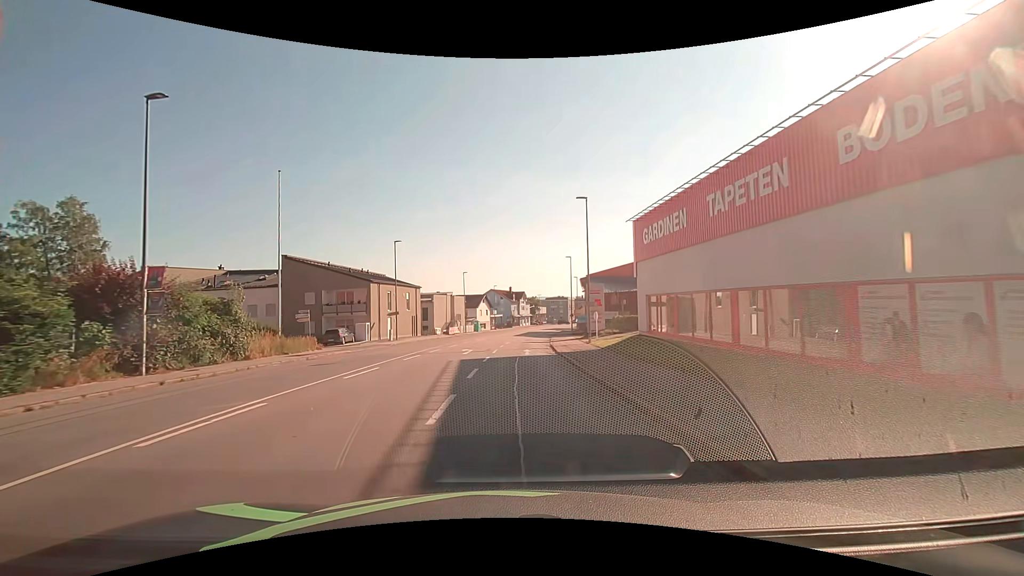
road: tertiary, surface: asphalt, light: Day
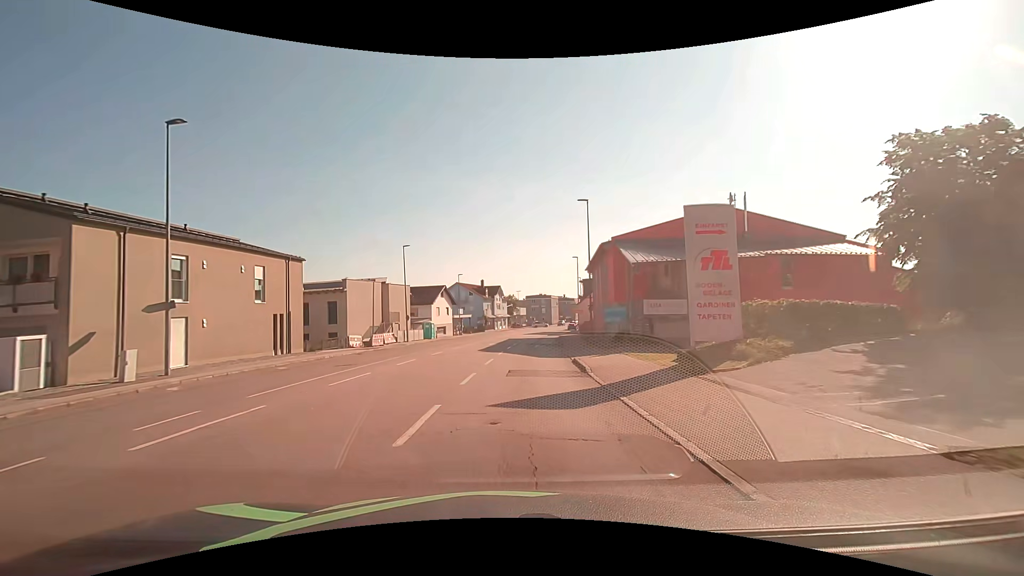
(+0.5, +31.3) m; +2°
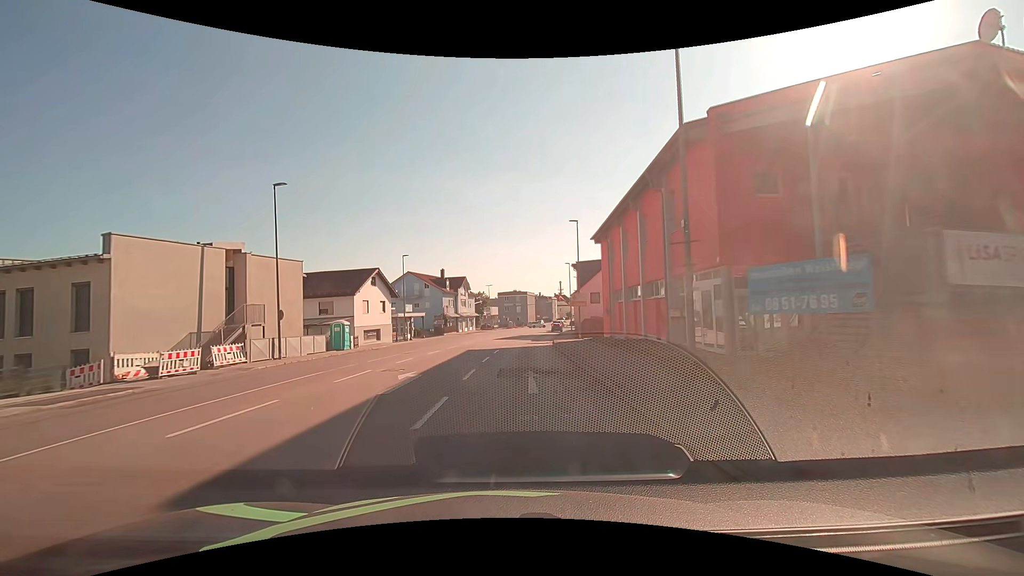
(+1.2, +23.4) m; +4°
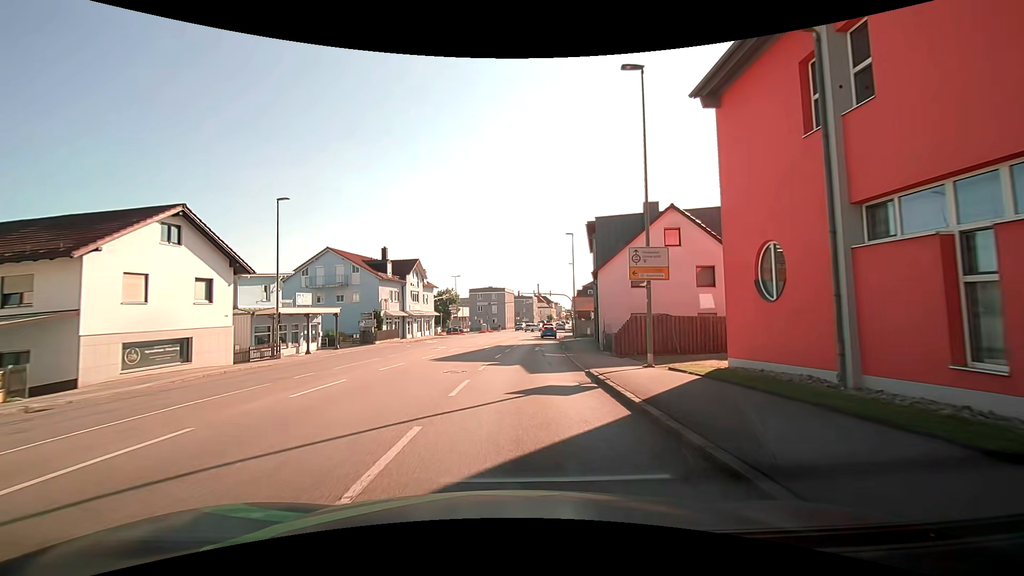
(+0.6, +26.5) m; +3°
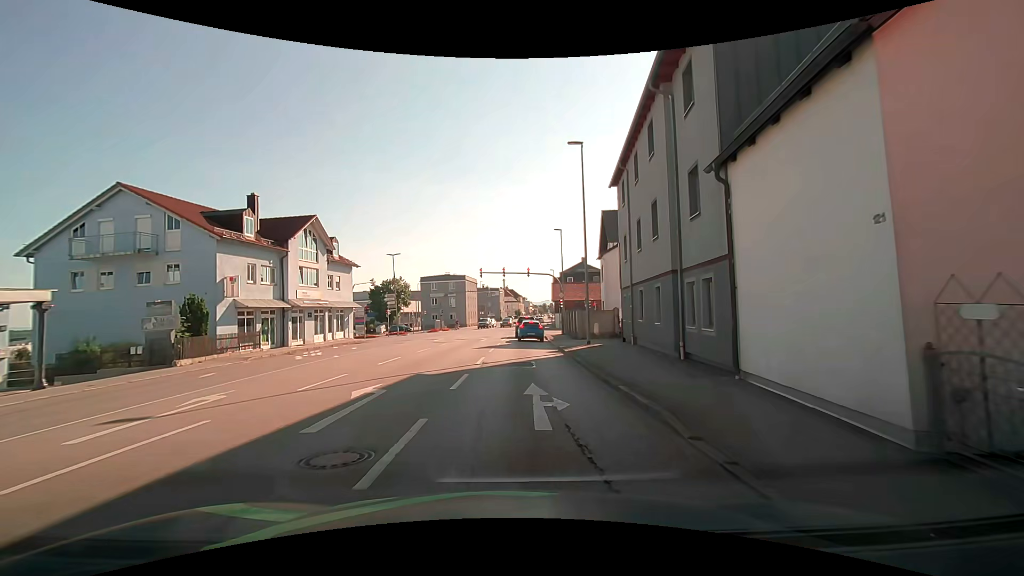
(+0.6, +23.6) m; +4°
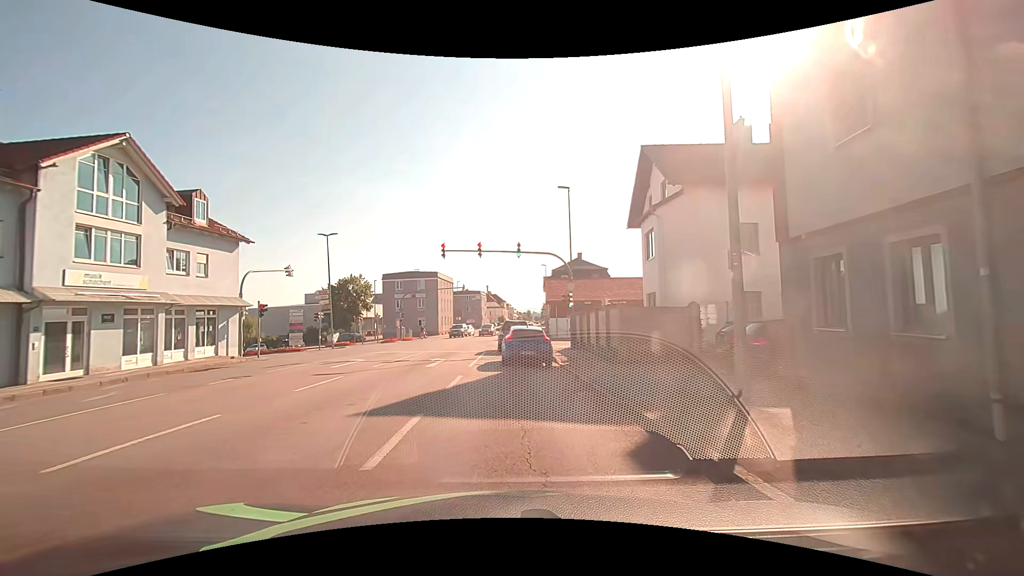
(+0.2, +17.1) m; +2°
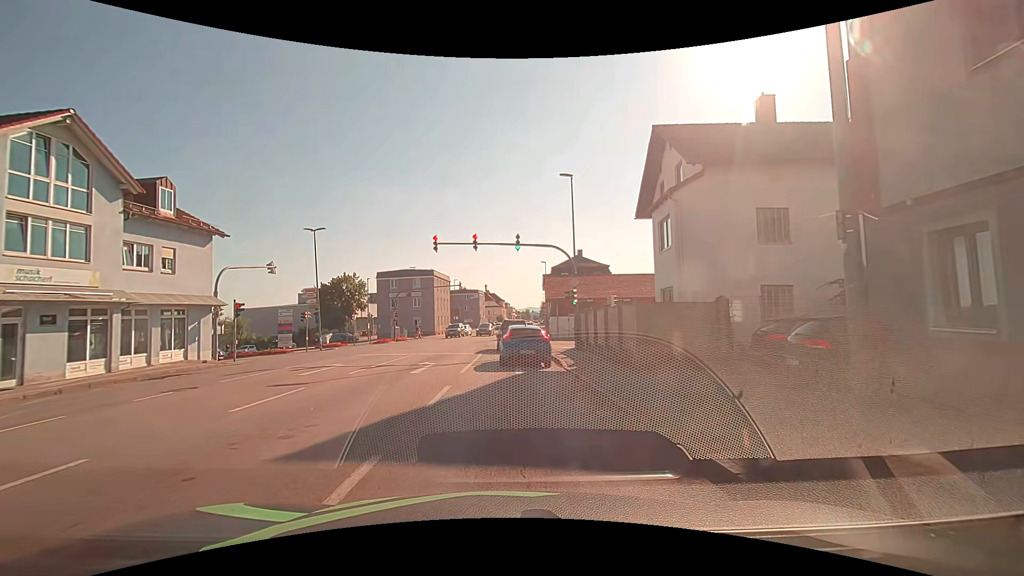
(0.0, +2.5) m; 0°
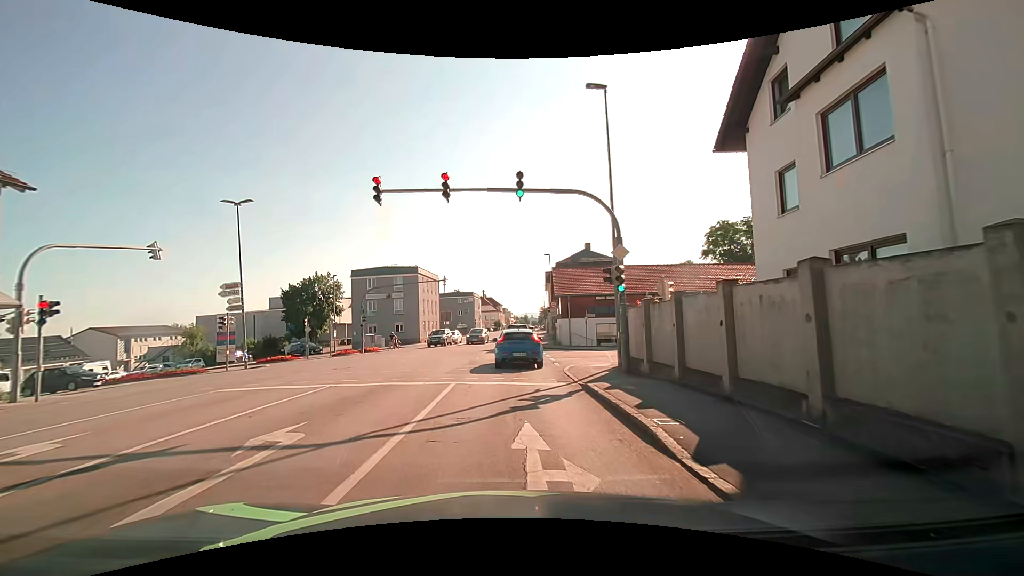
(-0.1, +11.9) m; 0°
(0, +10) (0, +20) (0, +30) (0, +40) (0, +50) (0, +60) (+1, +70) (+1, +80) (0, +90) (0, +100) m
